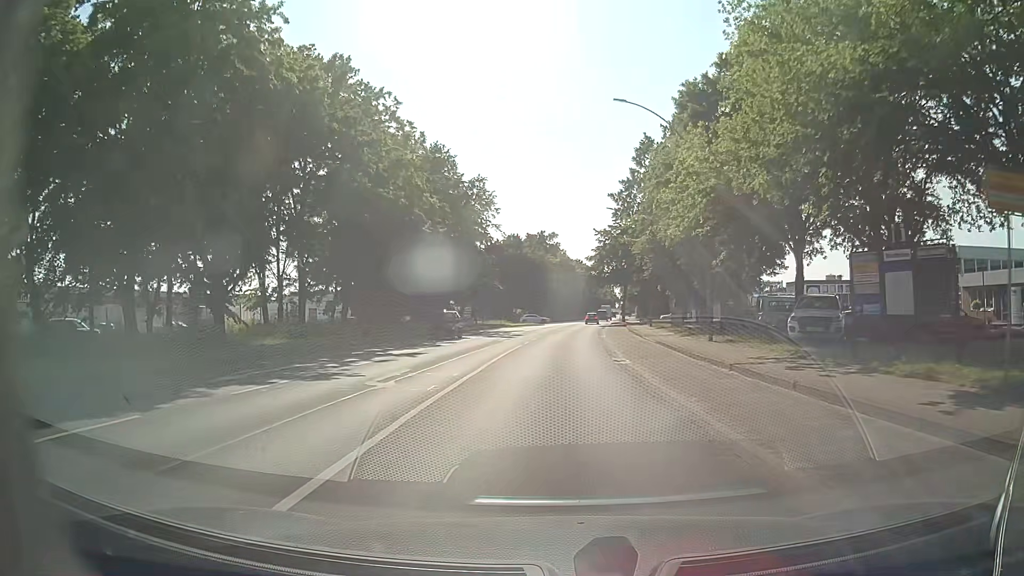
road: tertiary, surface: asphalt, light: Day
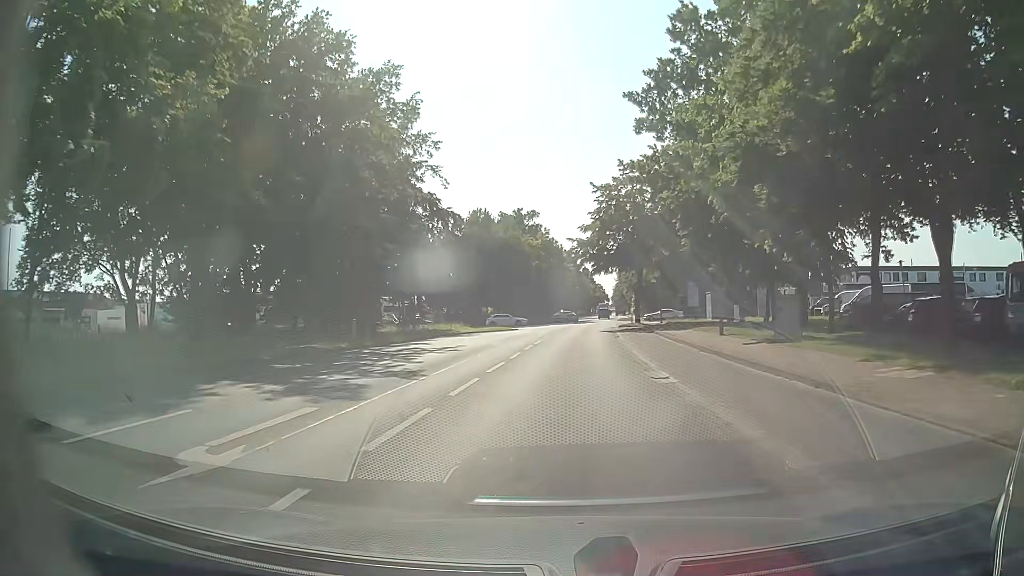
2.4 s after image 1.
(+0.3, +29.2) m; +1°
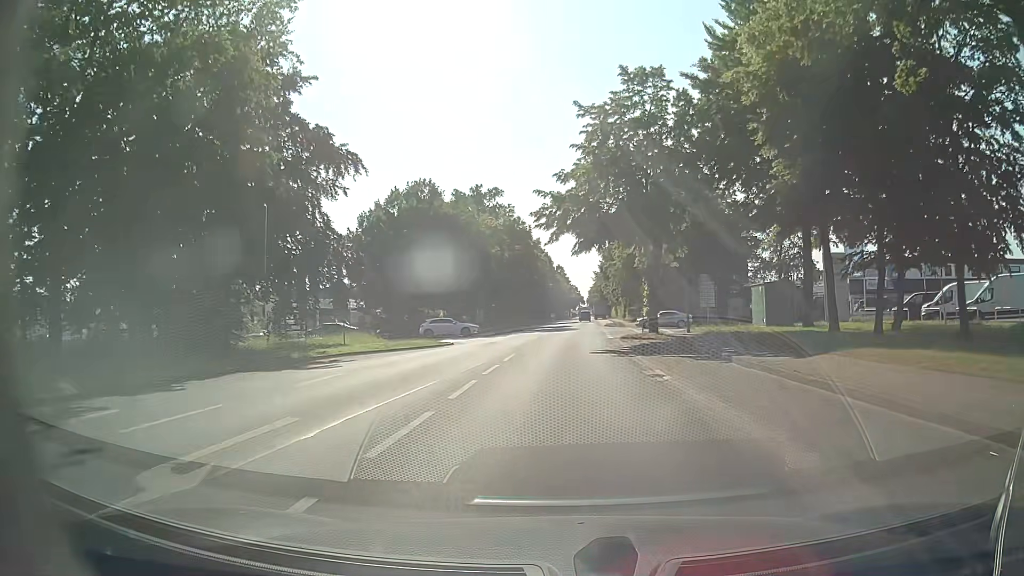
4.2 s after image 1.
(+0.6, +22.7) m; +3°
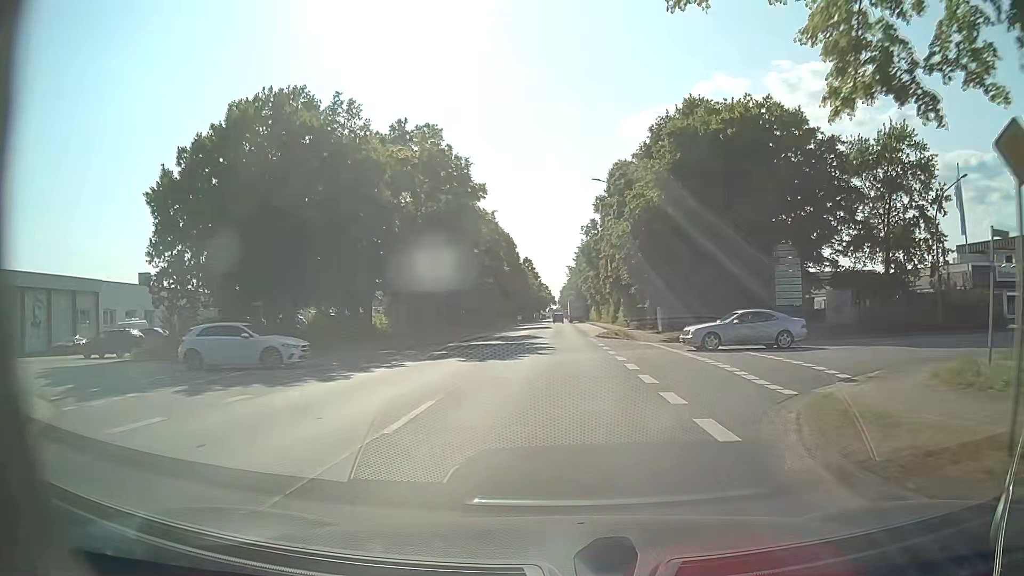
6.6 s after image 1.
(+0.6, +30.3) m; +3°
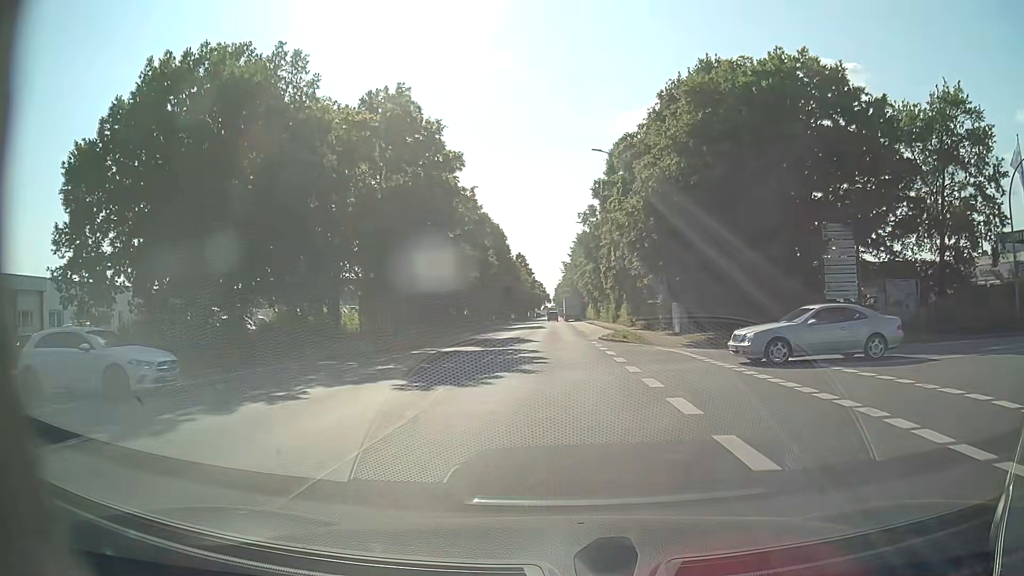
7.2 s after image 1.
(0.0, +7.6) m; +1°
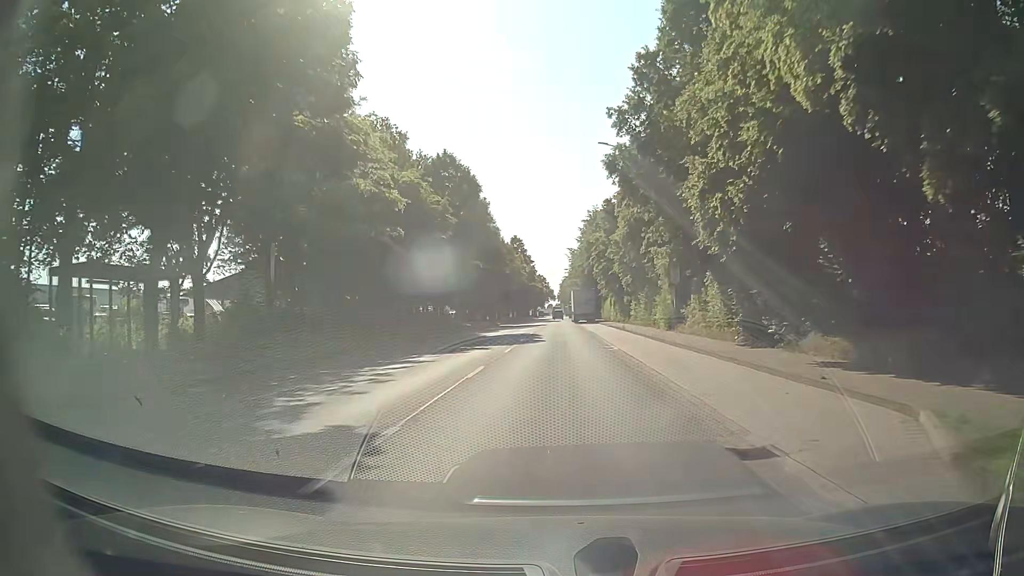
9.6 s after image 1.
(-0.6, +31.3) m; -2°
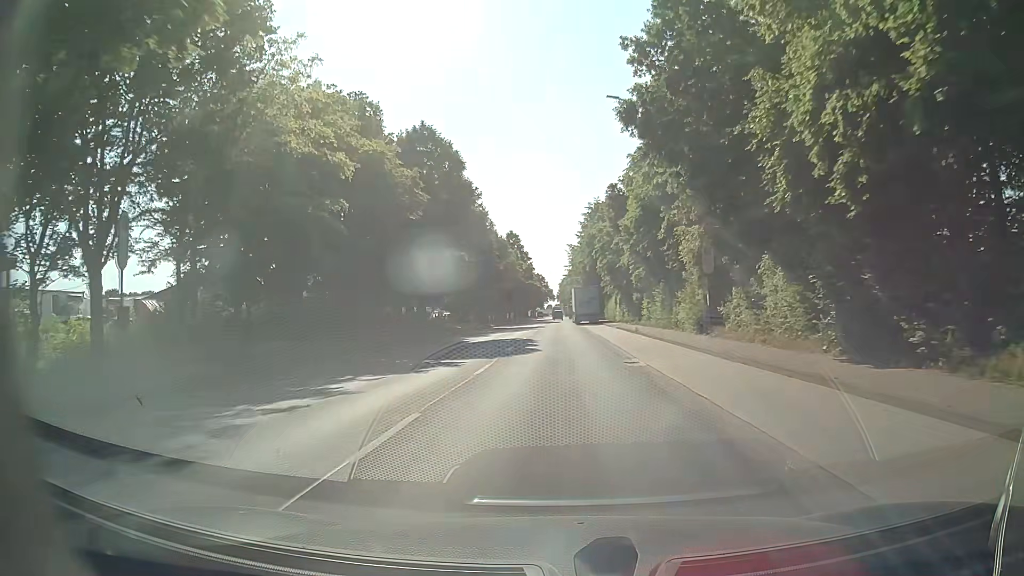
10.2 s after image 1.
(0.0, +8.0) m; 0°
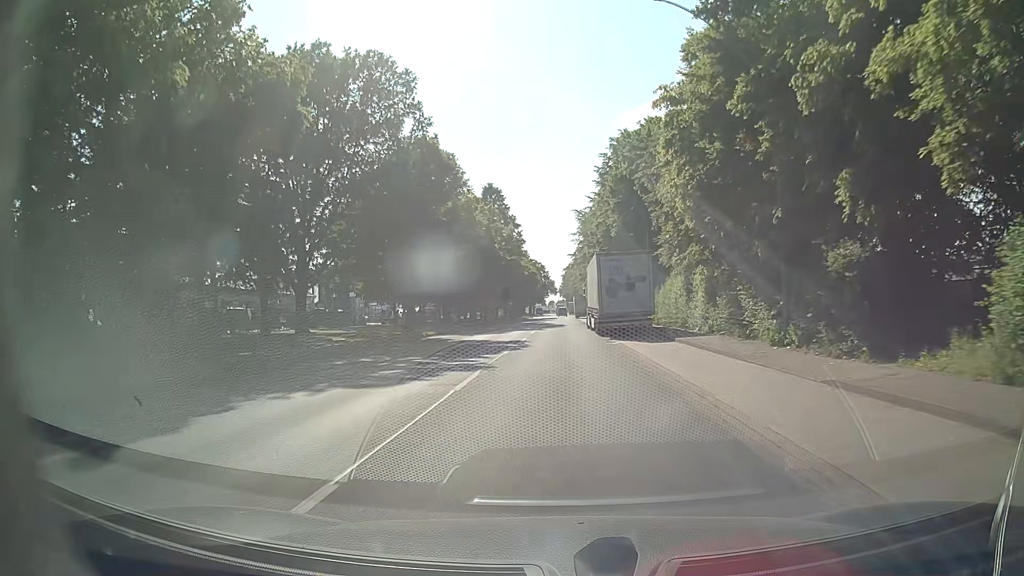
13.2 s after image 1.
(0.0, +39.9) m; 0°
(0, +10) (0, +20) (0, +30) (0, +40) (0, +50) (0, +60) (0, +70) (0, +80) (0, +90) (+1, +100) m
